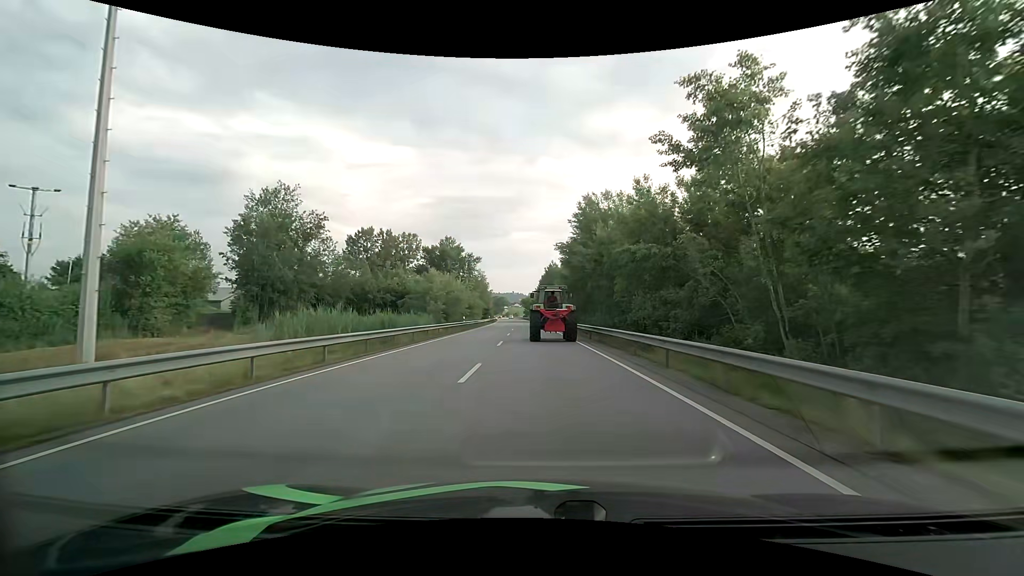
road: primary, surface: asphalt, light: Day
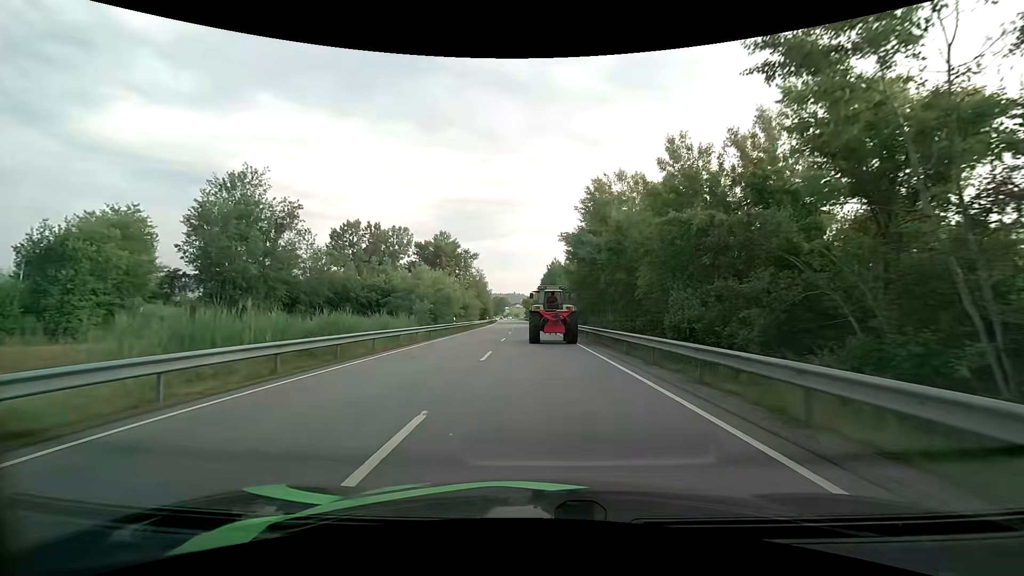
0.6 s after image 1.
(0.0, +6.7) m; 0°
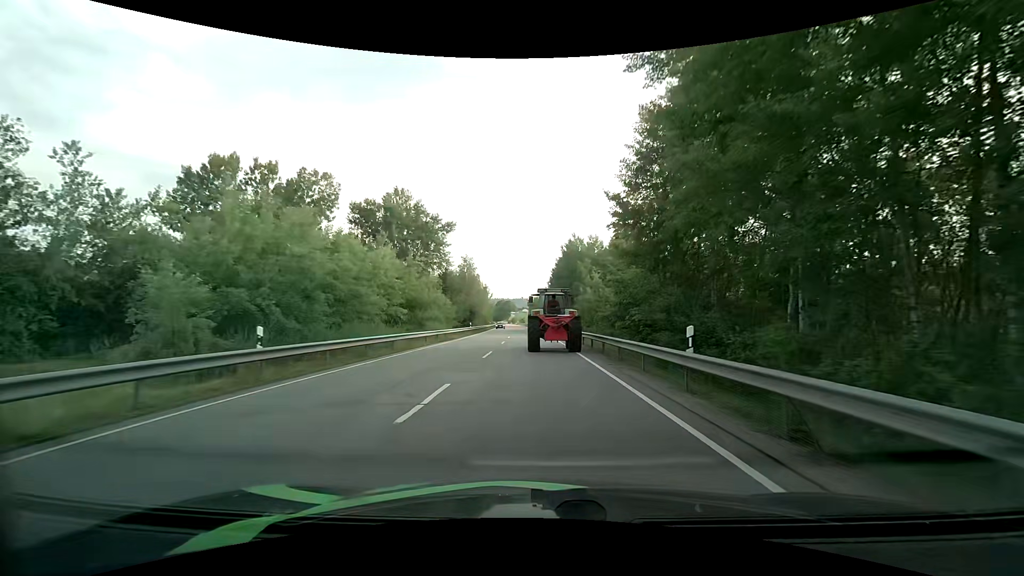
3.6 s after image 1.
(-0.3, +32.5) m; -1°
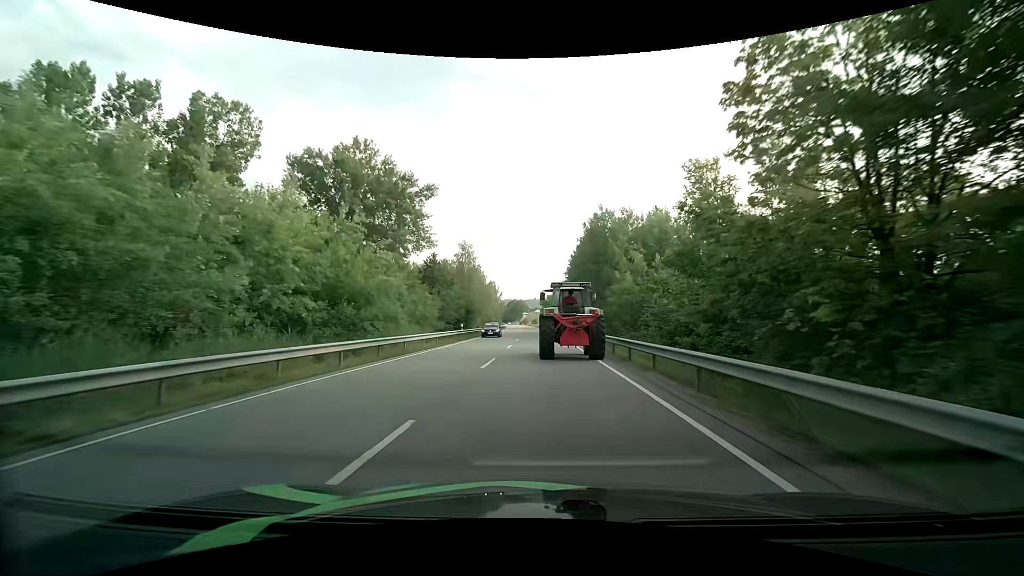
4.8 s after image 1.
(-0.2, +16.3) m; -2°
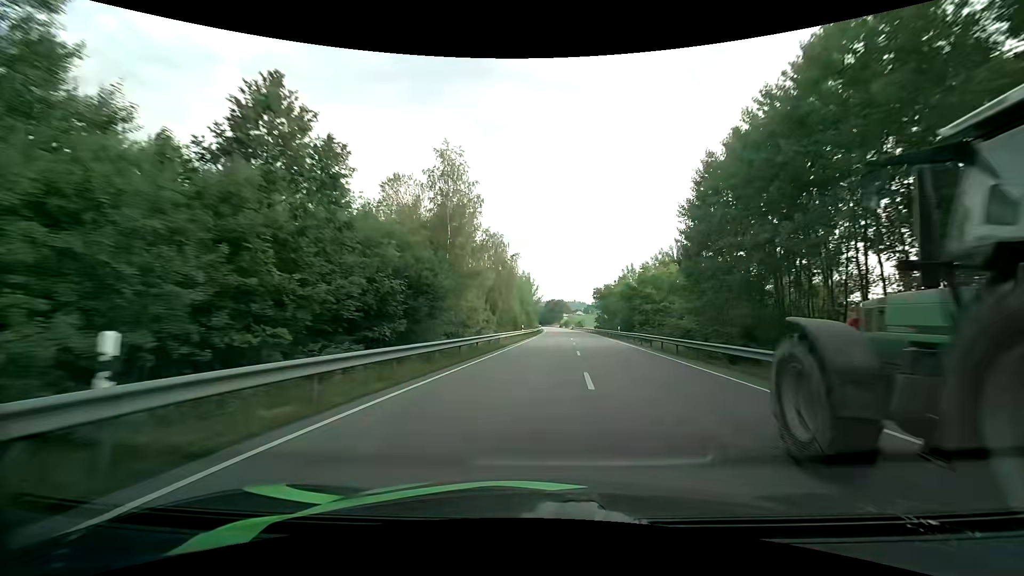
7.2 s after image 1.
(-1.6, +41.3) m; -4°
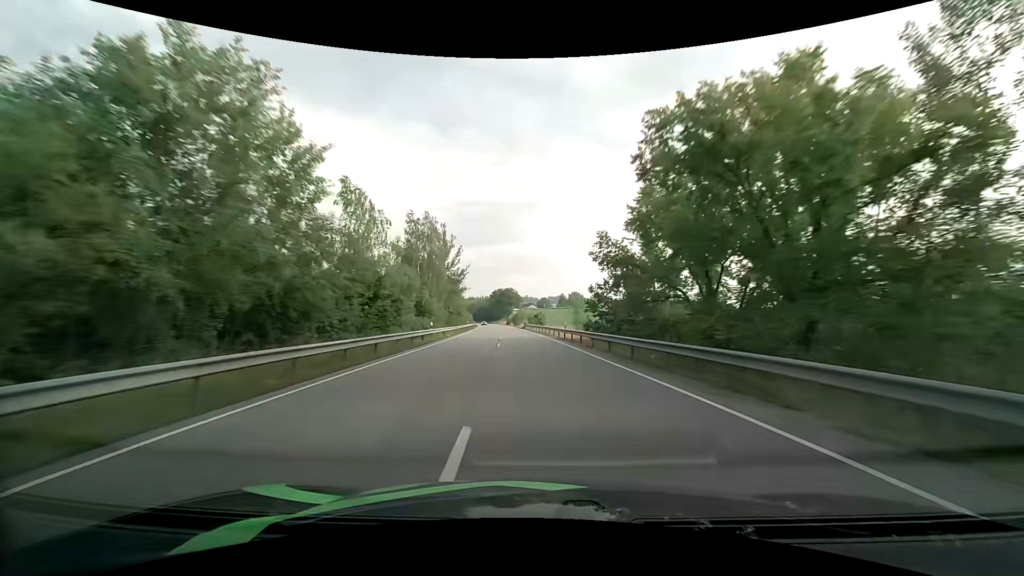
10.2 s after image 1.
(+4.4, +69.1) m; +6°
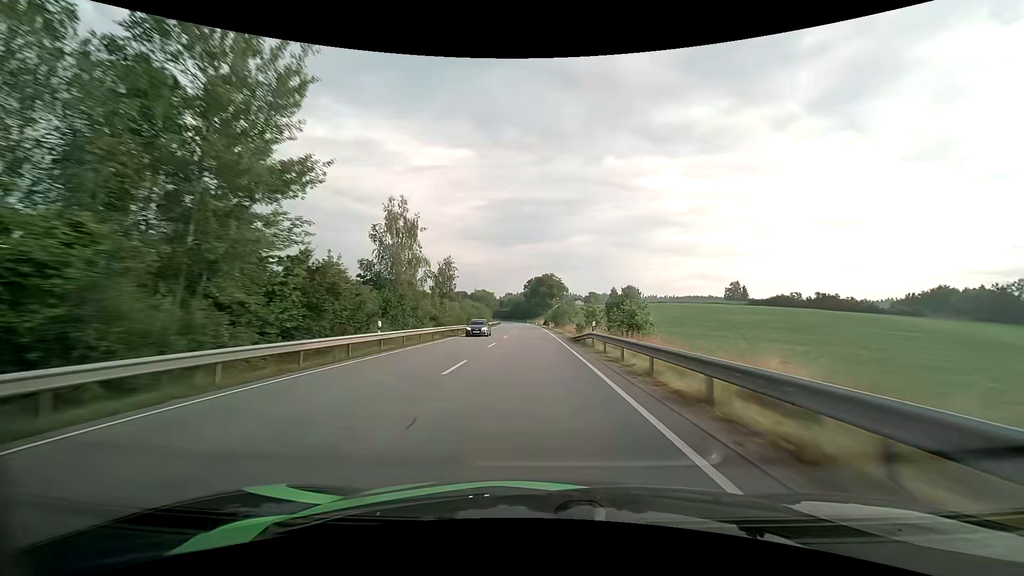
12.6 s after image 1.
(-2.5, +62.5) m; -5°
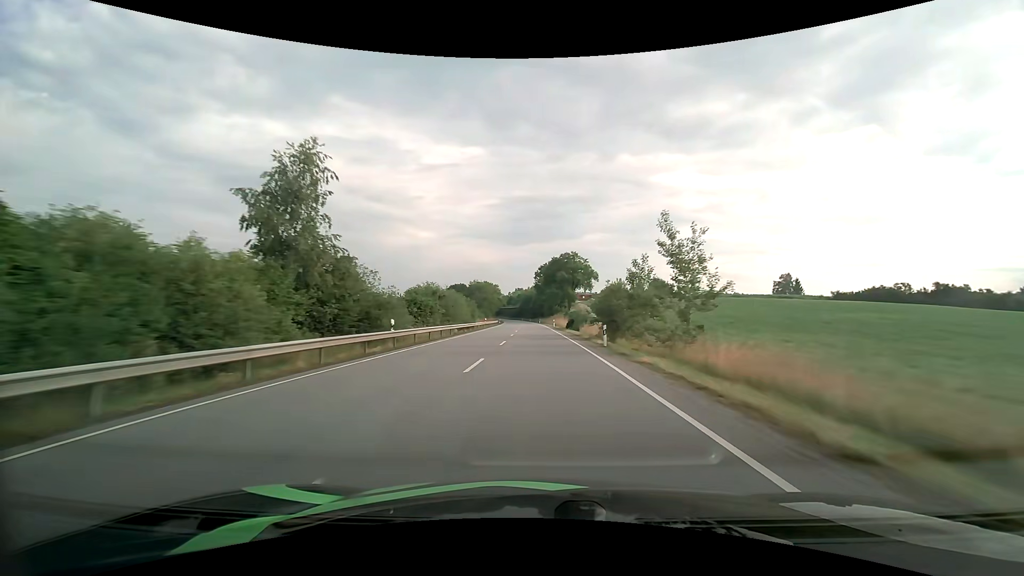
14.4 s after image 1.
(-0.9, +48.1) m; -2°
(0, +10) (0, +20) (0, +30) (0, +40) (0, +50) (-1, +60) (-1, +70) (-1, +80) (-2, +90) (-2, +100) m
